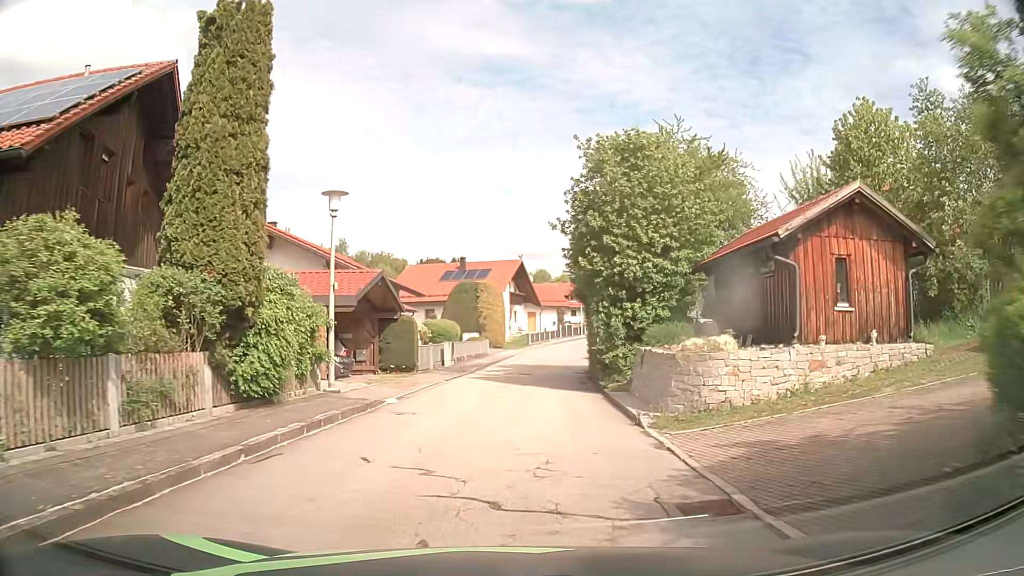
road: residential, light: Day
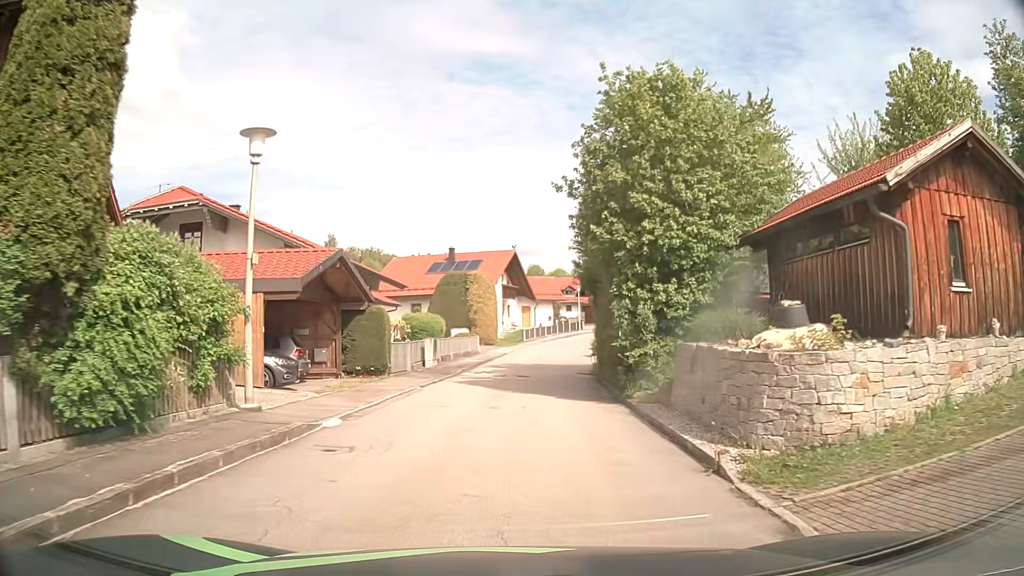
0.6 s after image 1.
(0.0, +4.8) m; +2°
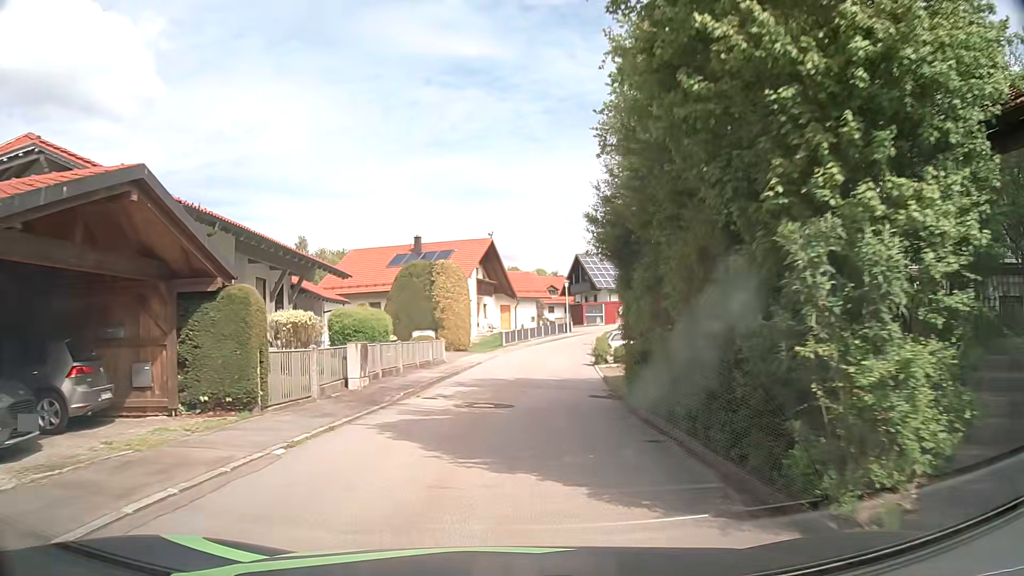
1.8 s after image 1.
(-0.1, +9.8) m; +1°
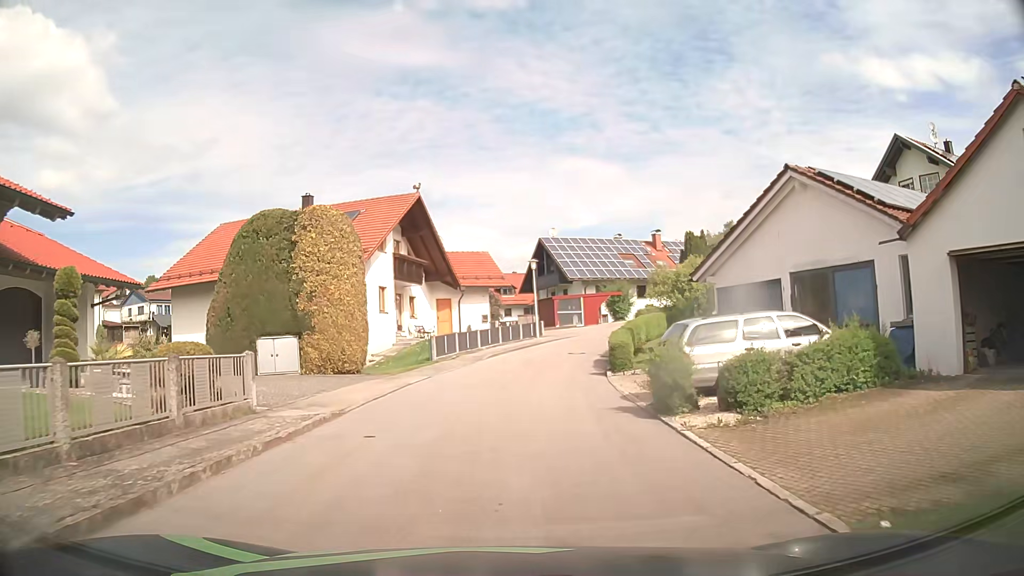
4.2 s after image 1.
(+0.7, +19.2) m; +4°
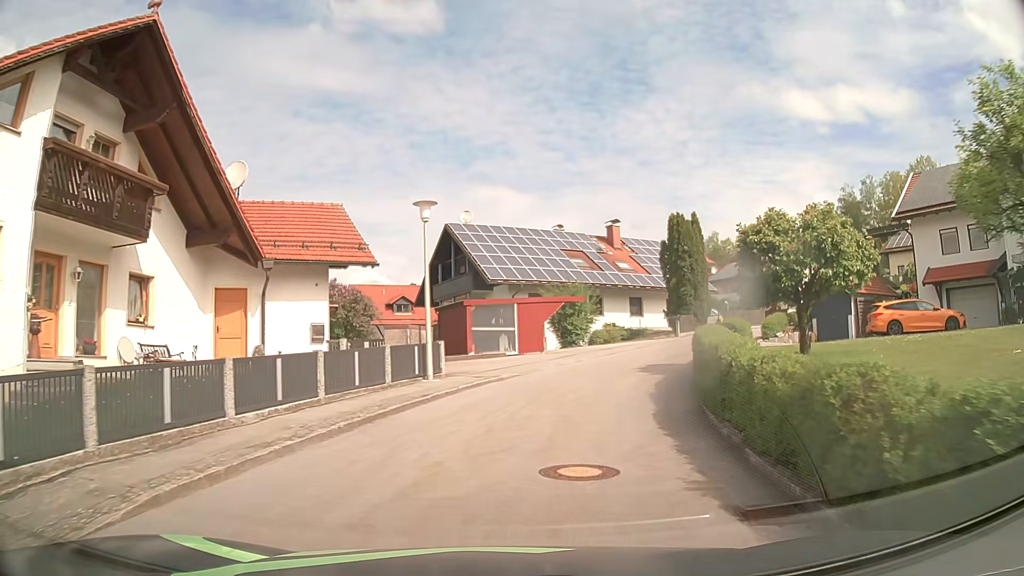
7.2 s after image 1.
(+1.2, +22.6) m; +8°
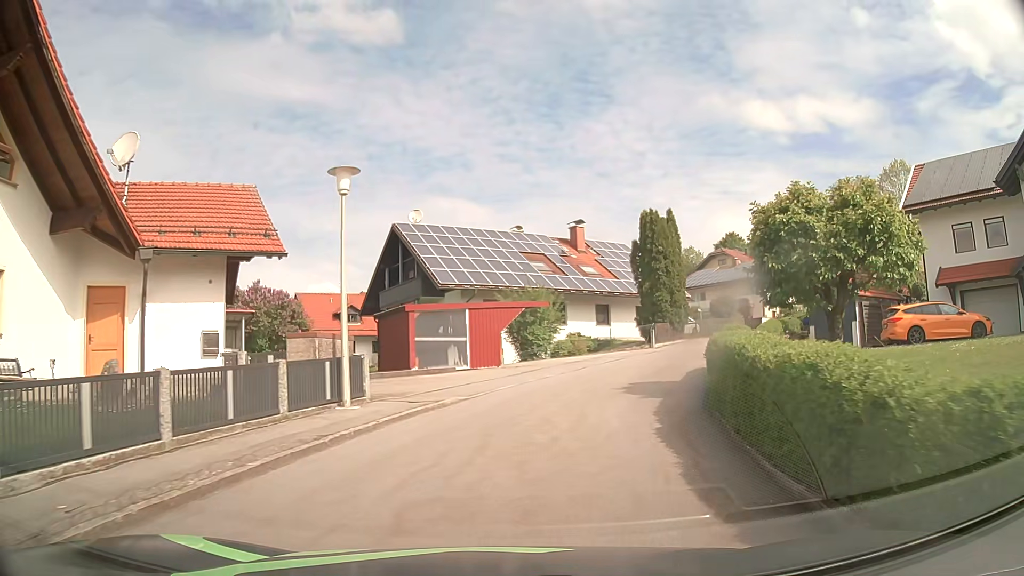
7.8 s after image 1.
(+0.1, +4.5) m; +4°
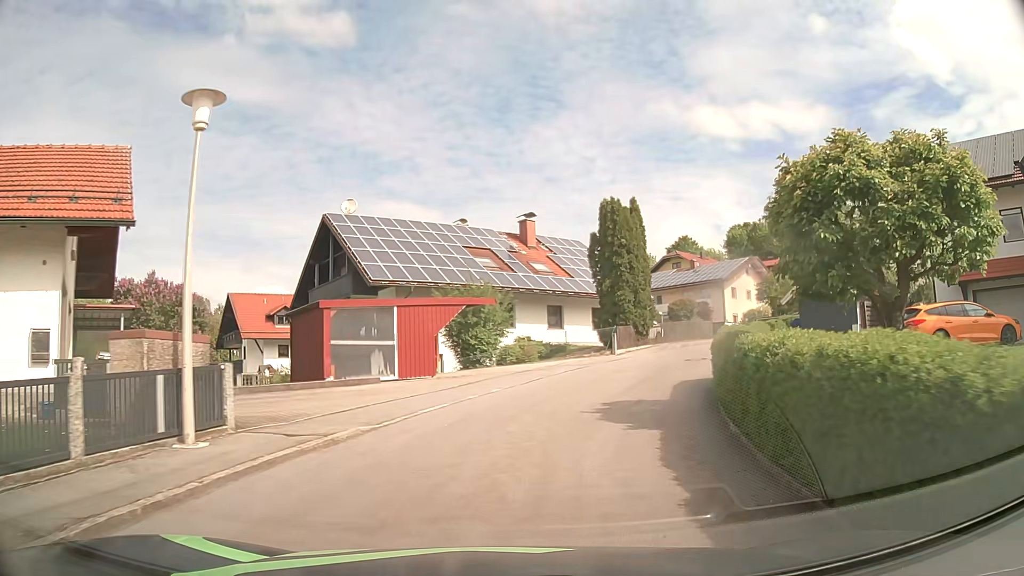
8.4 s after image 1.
(+0.1, +4.5) m; +4°
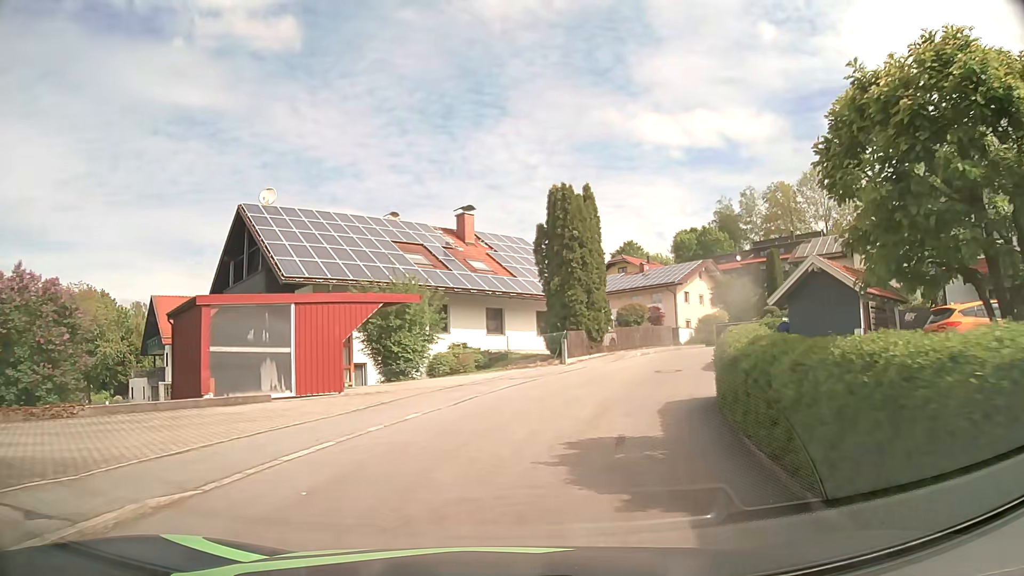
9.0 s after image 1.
(+0.2, +4.4) m; +5°
(+1, +10) (+4, +19) (+9, +28) (+15, +36) (+13, +45) (+7, +53) (0, +60) (-7, +68) (-14, +75) (-20, +82) m
